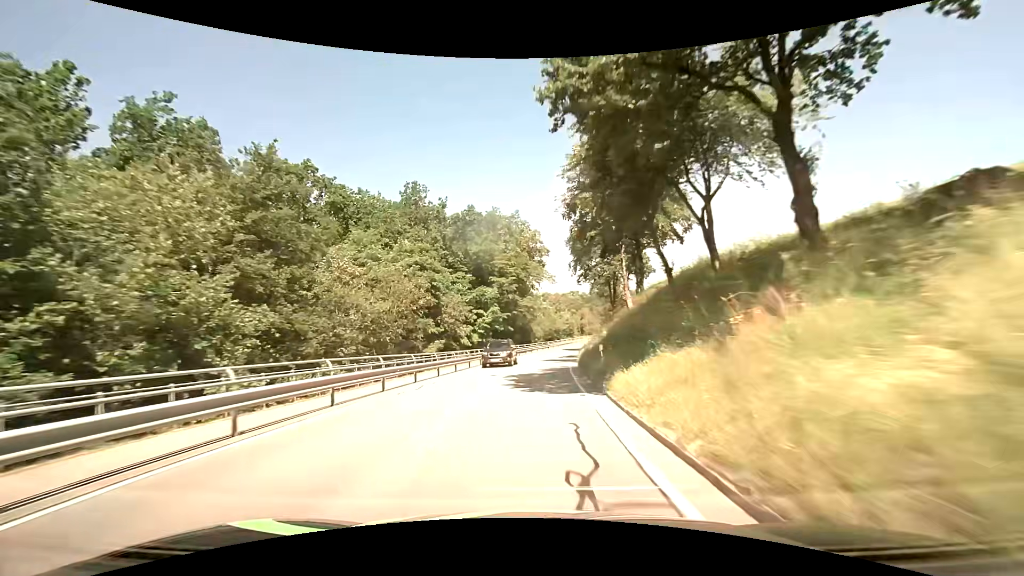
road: secondary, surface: asphalt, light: Day
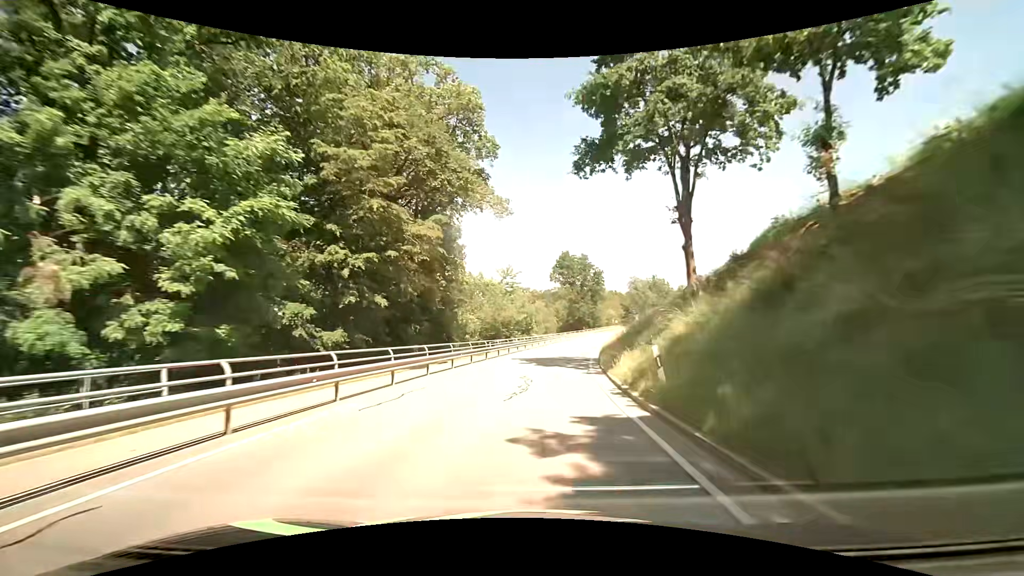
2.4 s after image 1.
(+1.8, +44.0) m; +6°
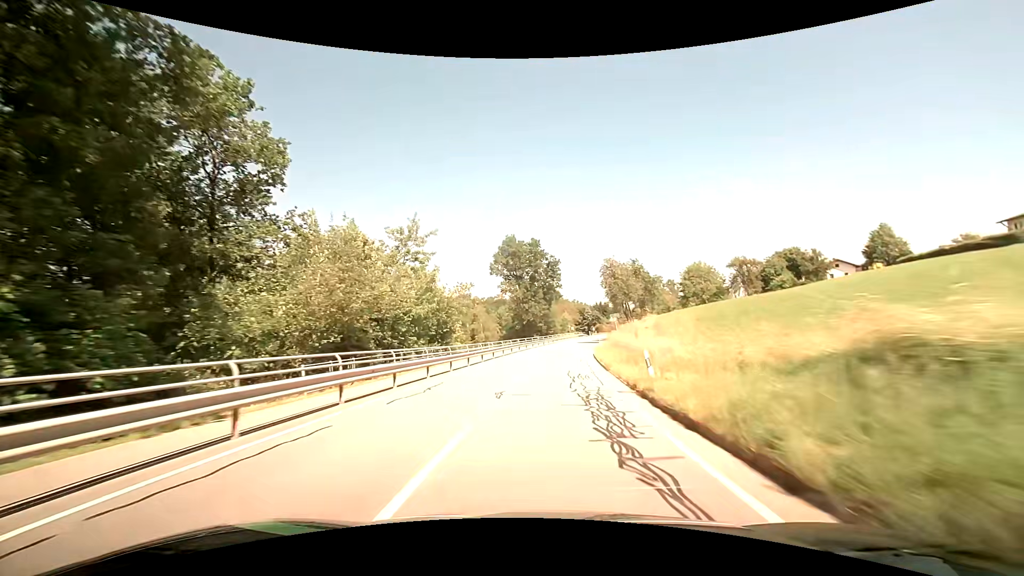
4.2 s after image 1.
(+1.7, +31.6) m; +6°
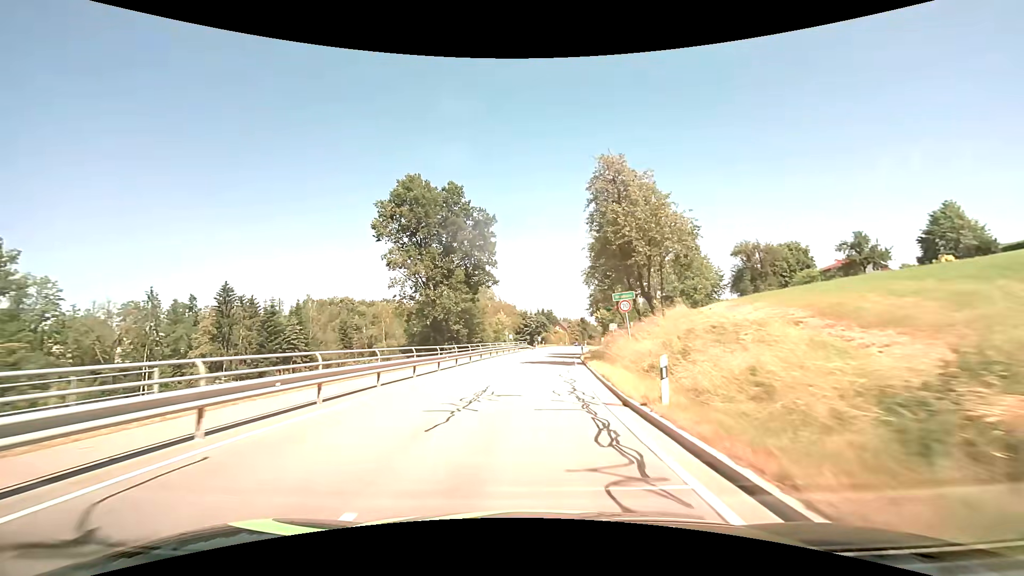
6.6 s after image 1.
(+2.7, +39.6) m; +7°
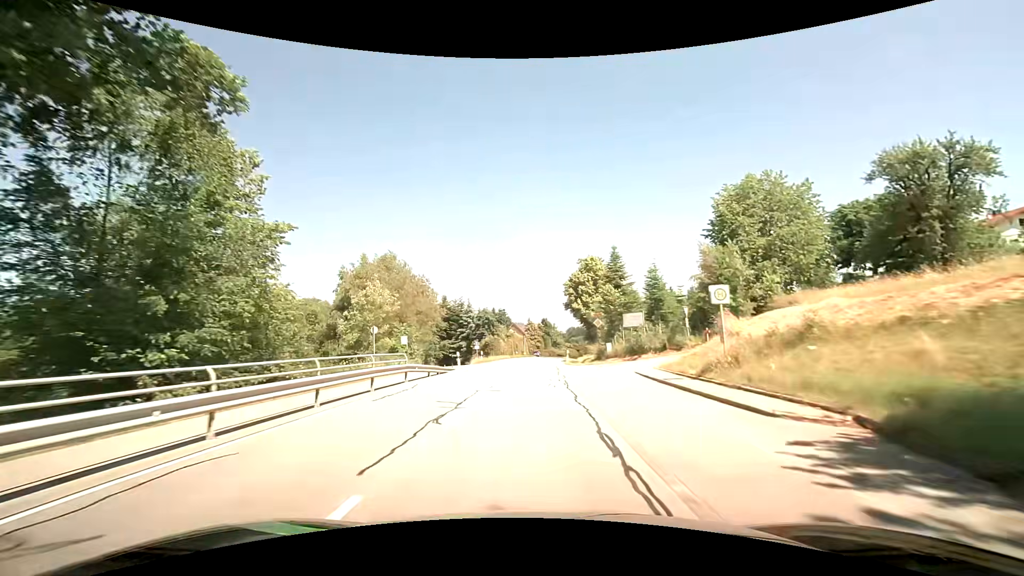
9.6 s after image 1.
(+2.4, +47.1) m; +5°
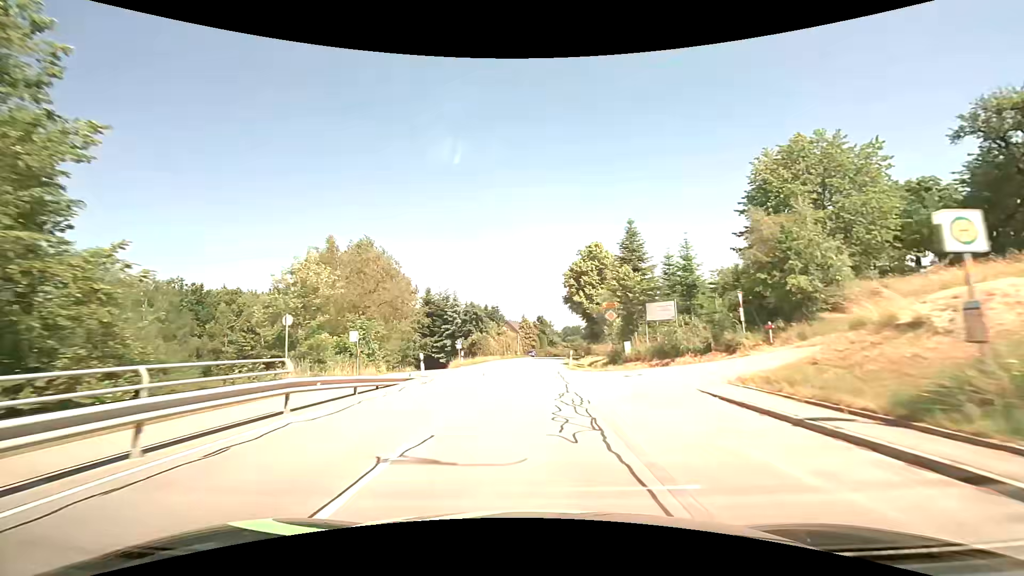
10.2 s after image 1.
(+0.1, +9.5) m; +1°
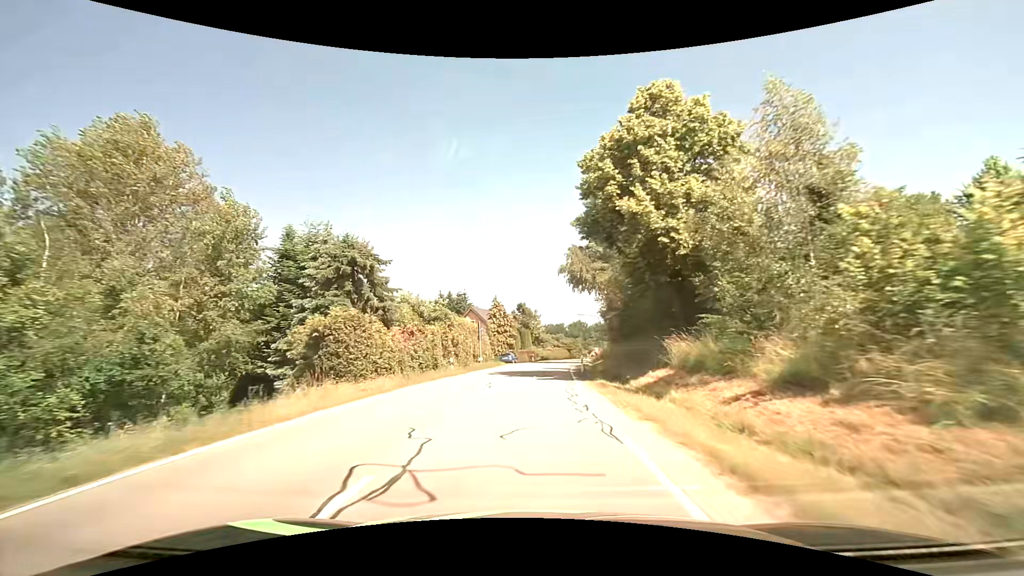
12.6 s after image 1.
(+0.6, +38.8) m; +2°
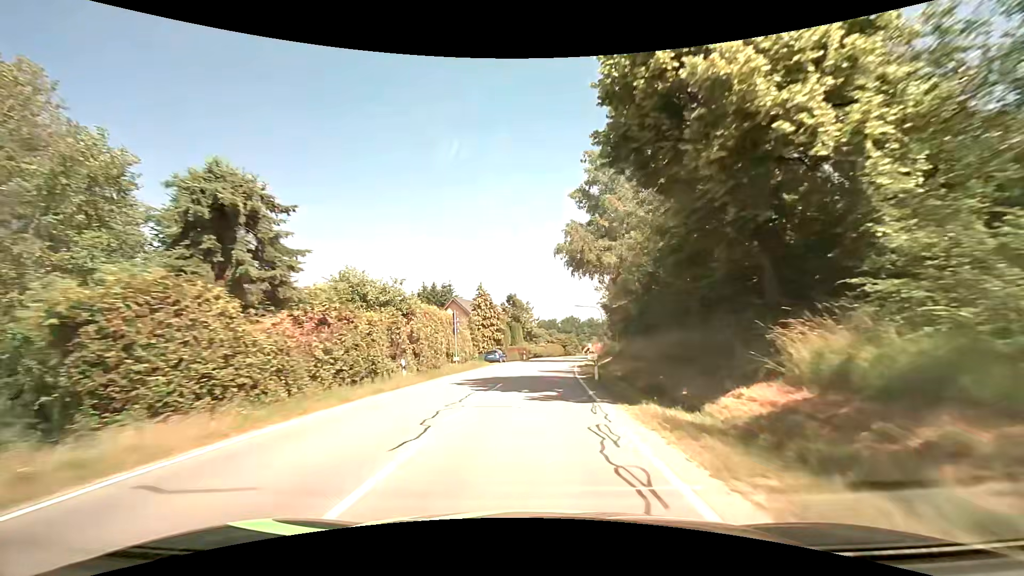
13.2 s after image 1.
(+0.1, +9.9) m; +1°
(0, +10) (0, +20) (+1, +30) (+2, +40) (+3, +50) (+4, +60) (+6, +70) (+8, +79) (+10, +89) (+13, +99) m
